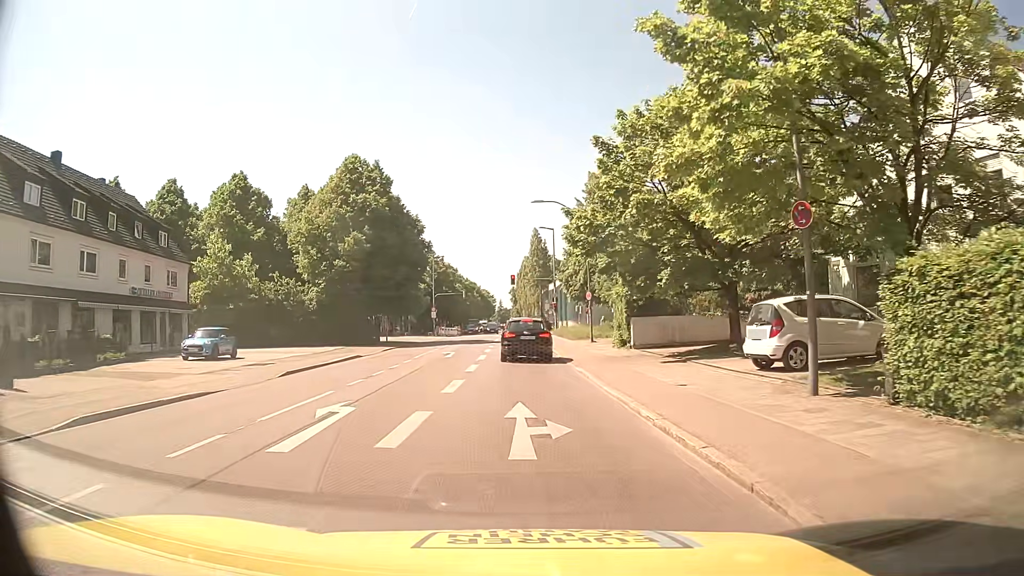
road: secondary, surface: asphalt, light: Day
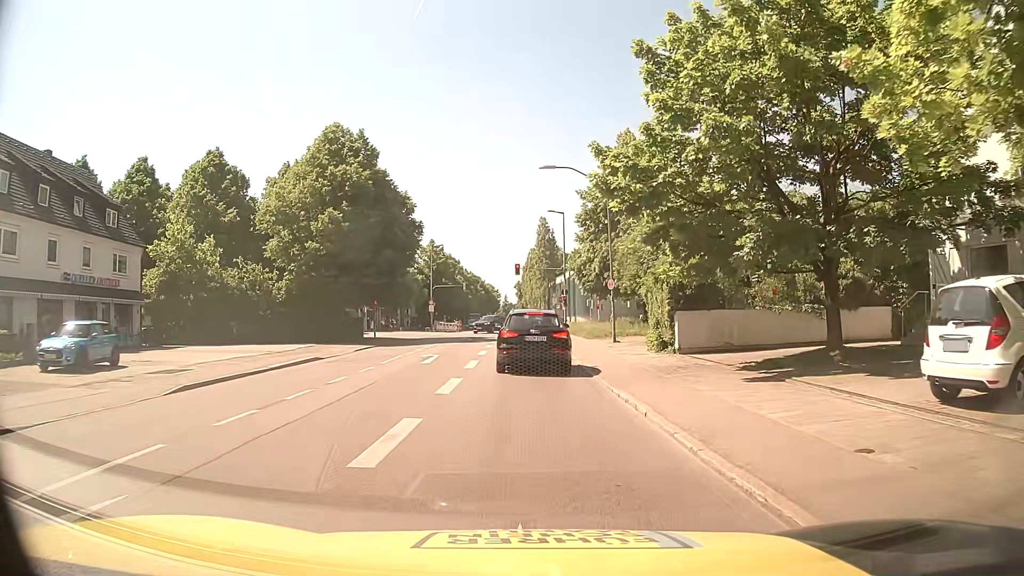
(-0.1, +7.2) m; -1°
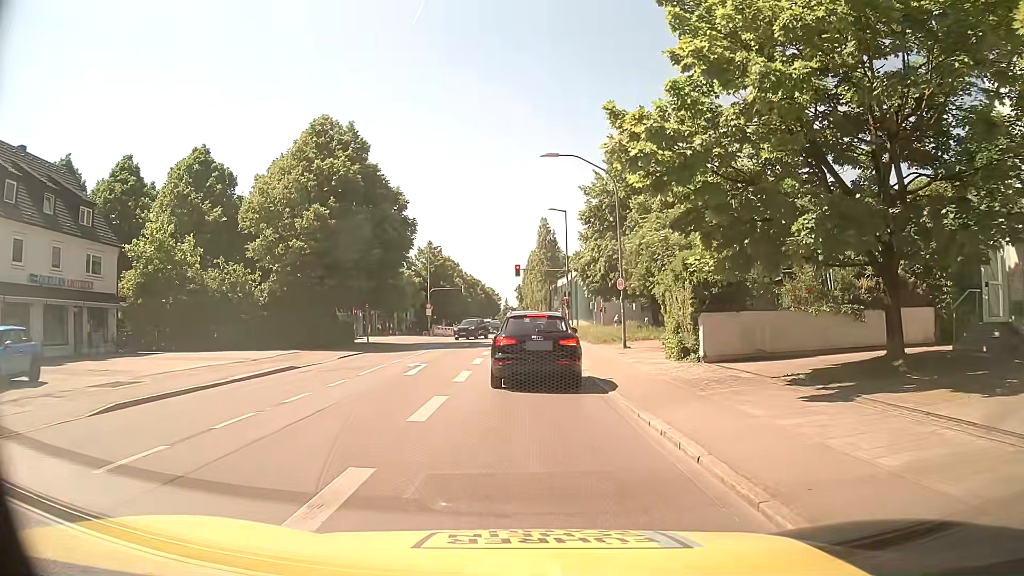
(0.0, +2.8) m; 0°
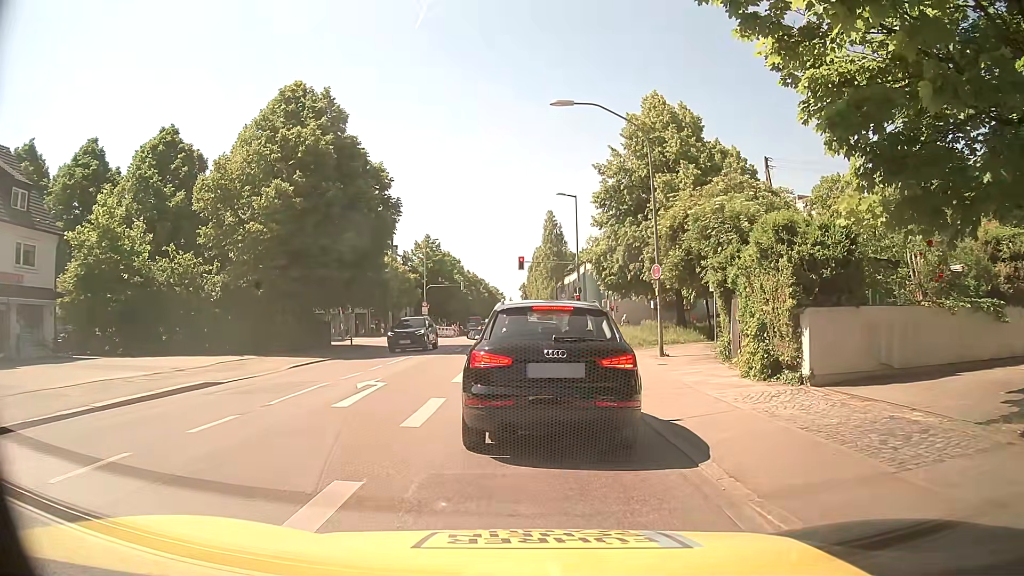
(0.0, +6.3) m; -3°
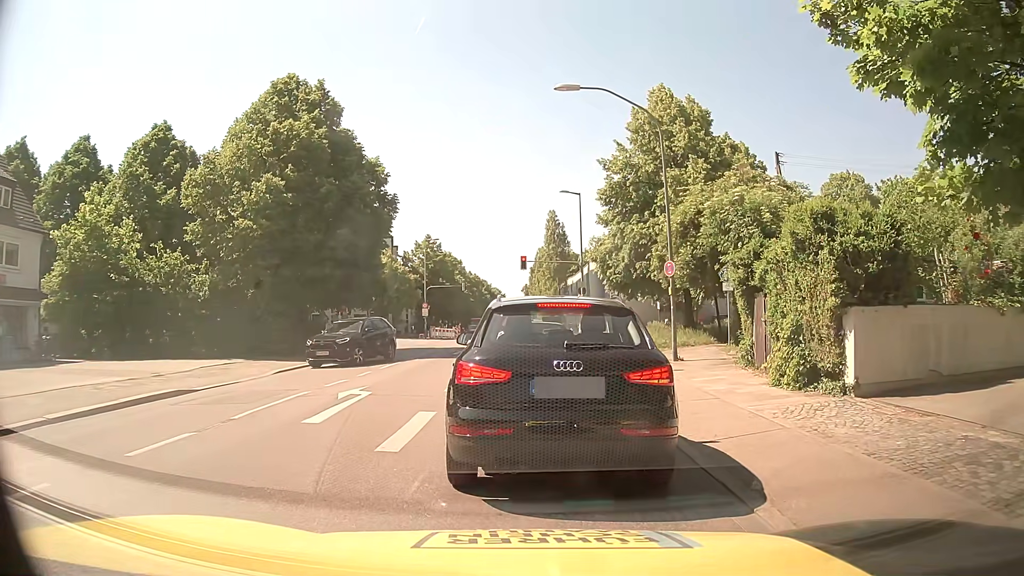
(0.0, +1.5) m; 0°
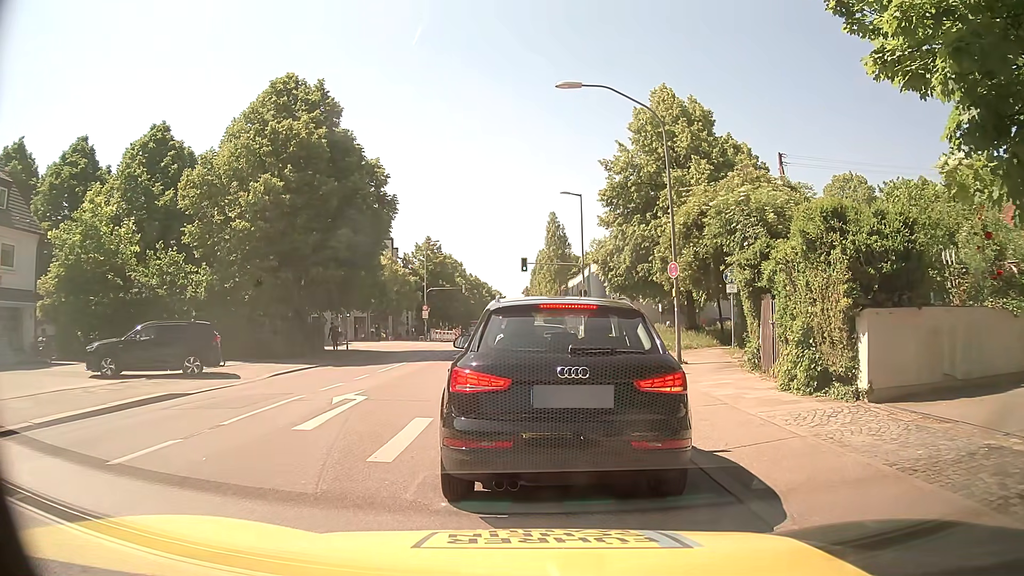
(0.0, +0.4) m; 0°
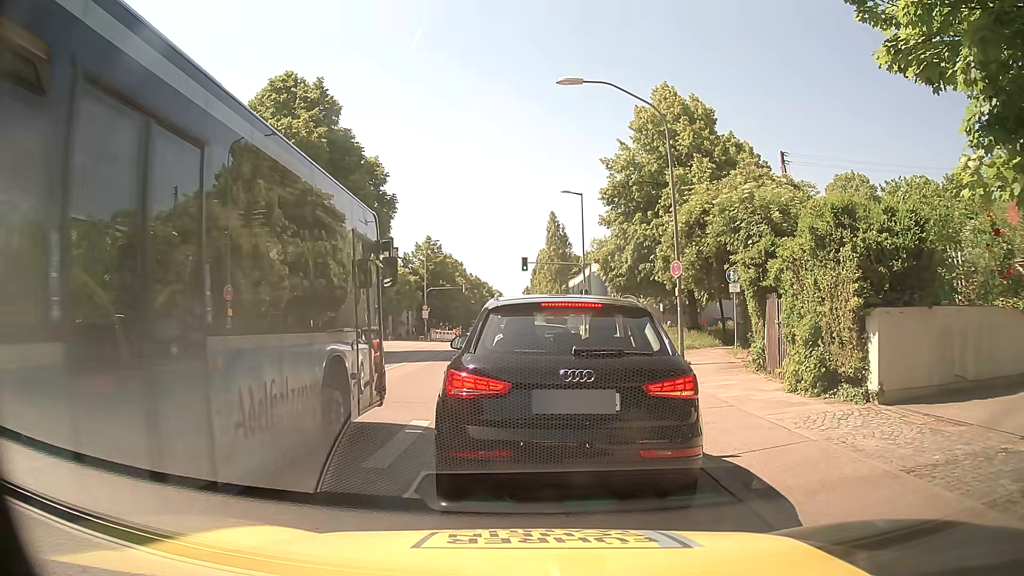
(0.0, +0.3) m; 0°
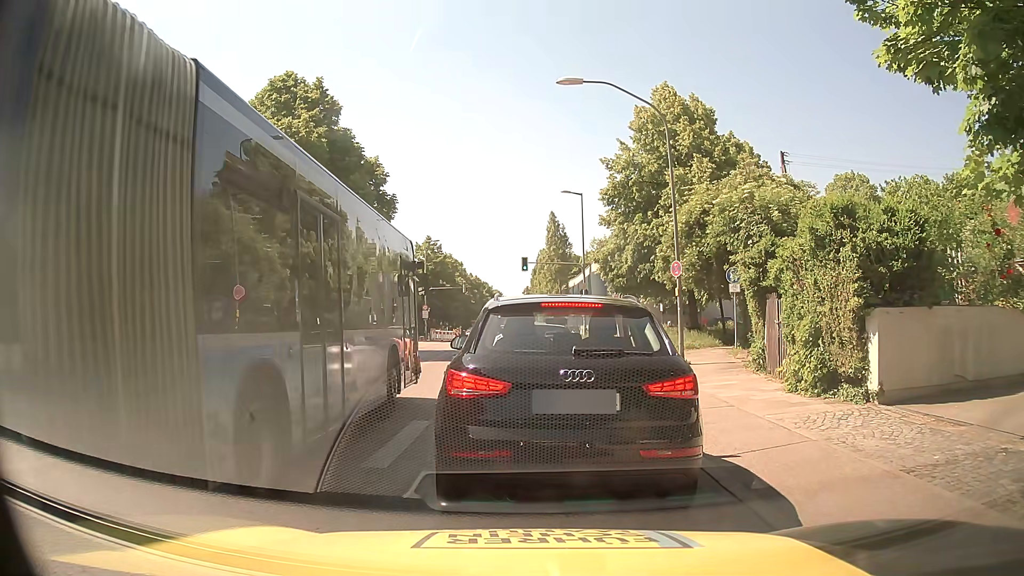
(0.0, 0.0) m; 0°
(0, +10) (+1, +20) (+1, +30) (+1, +40) (+2, +50) (+2, +60) (+2, +70) (+2, +80) (+3, +90) (+3, +100) m
